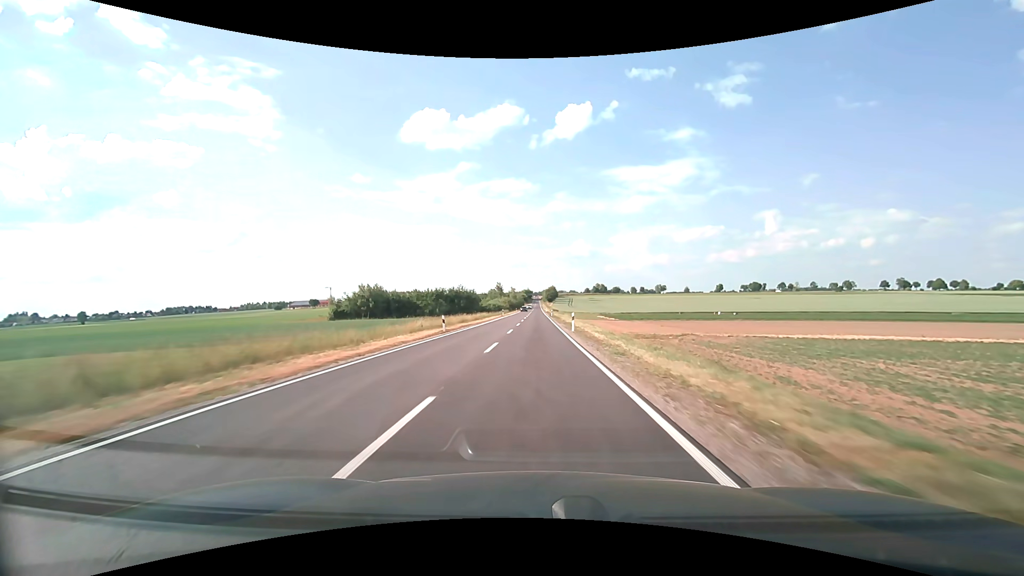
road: secondary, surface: asphalt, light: Day
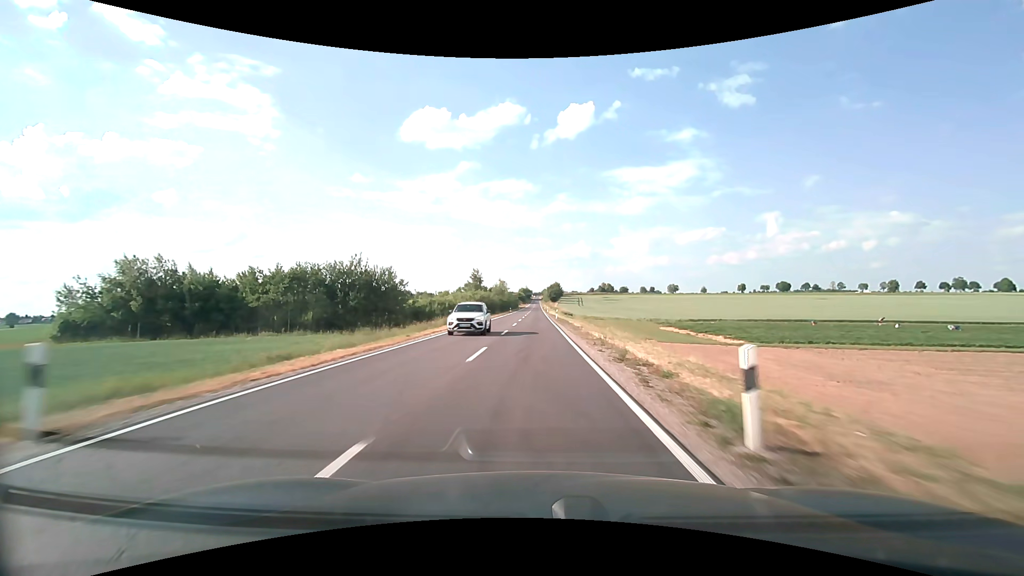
(+0.1, +74.7) m; 0°
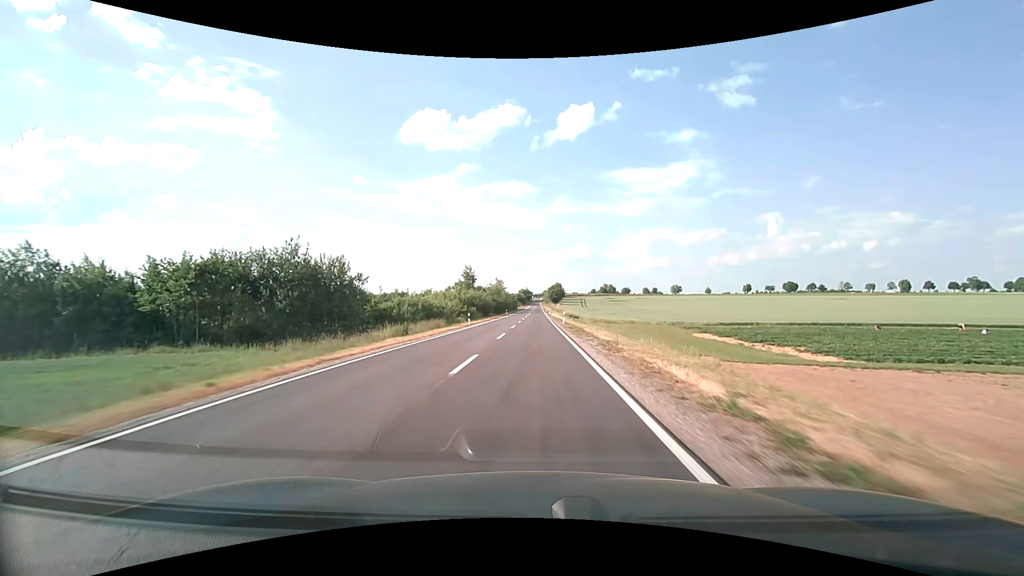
(0.0, +14.6) m; 0°
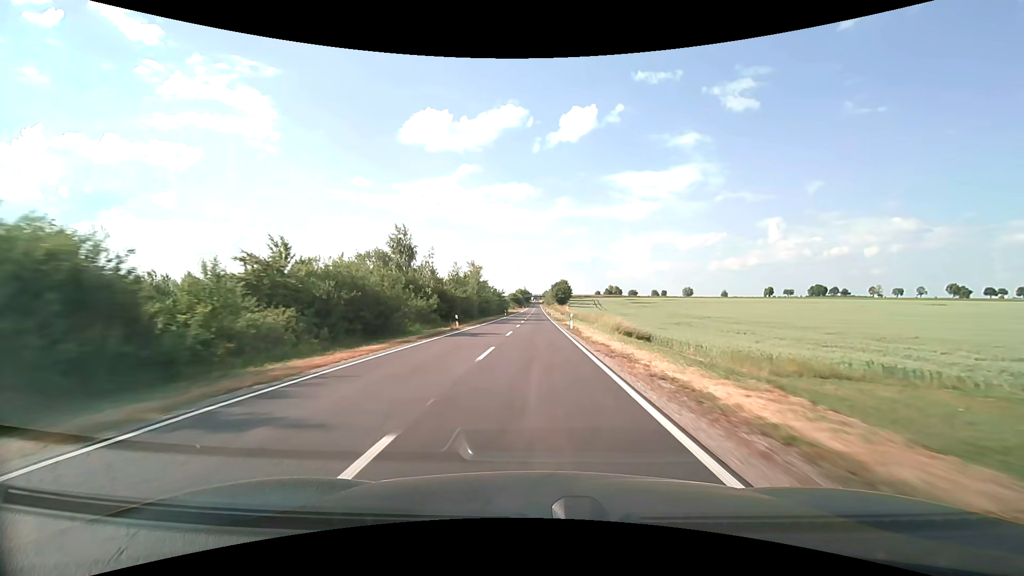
(-0.2, +57.1) m; 0°
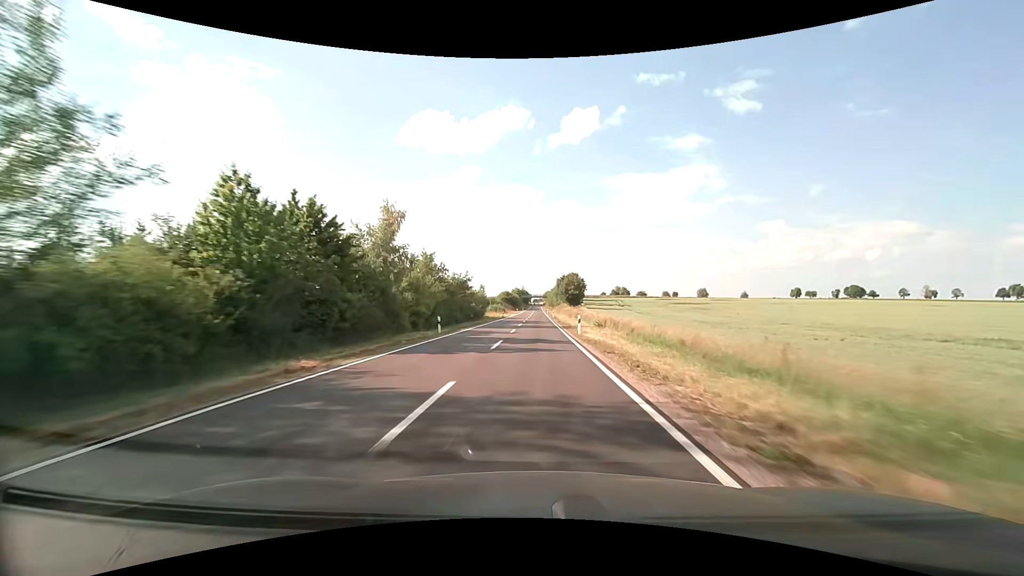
(+0.2, +56.2) m; 0°
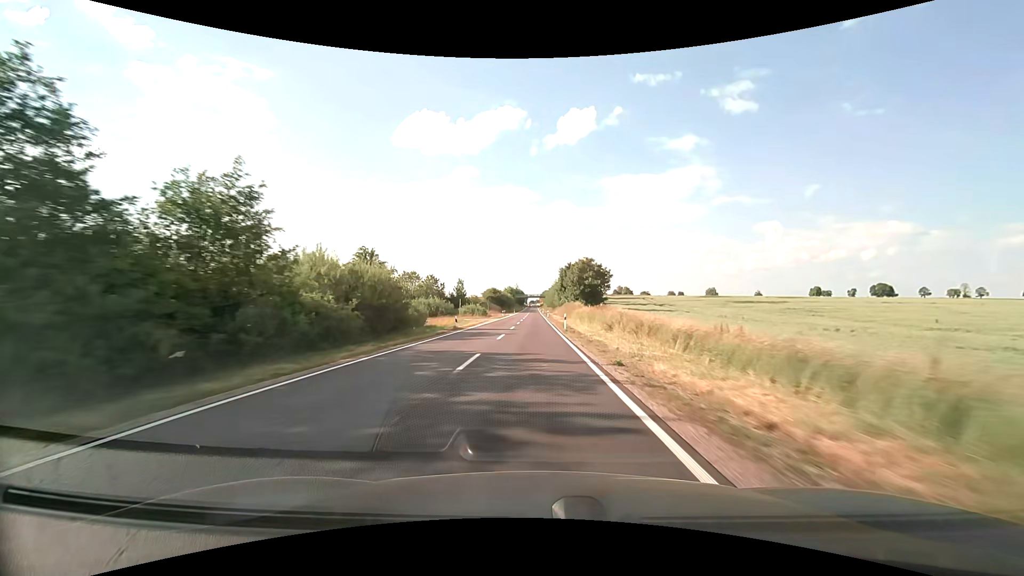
(+0.3, +42.2) m; +1°
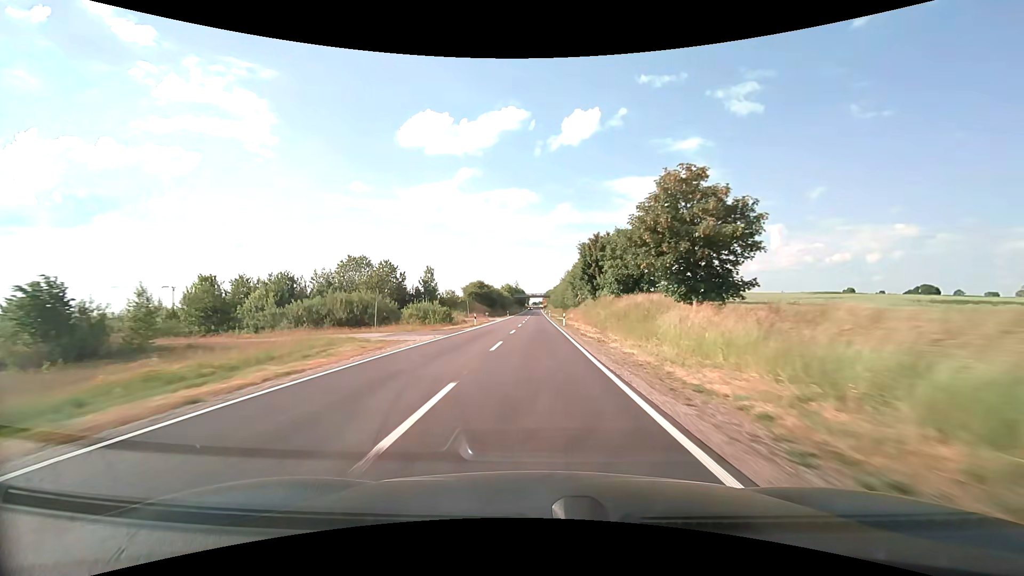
(-0.5, +42.4) m; -1°
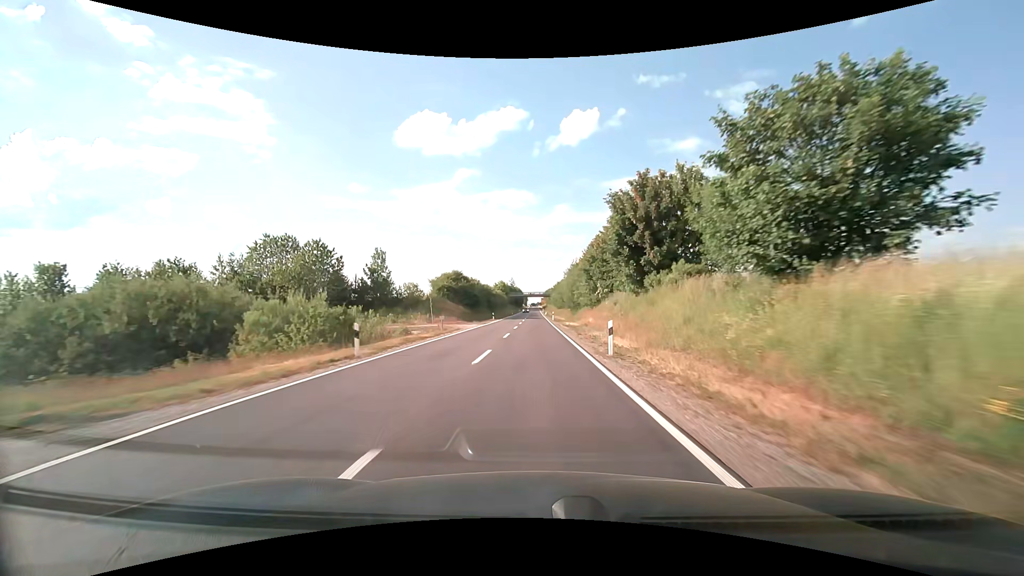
(+0.1, +28.4) m; 0°
(0, +10) (0, +20) (0, +30) (0, +40) (0, +50) (0, +60) (0, +70) (0, +80) (0, +90) (0, +100) m
